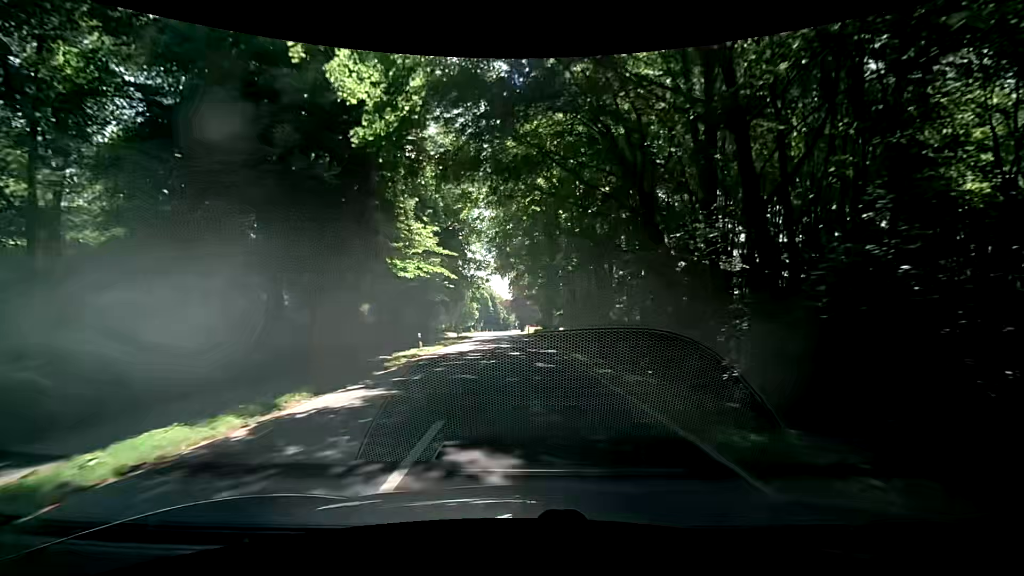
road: secondary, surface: asphalt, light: Day
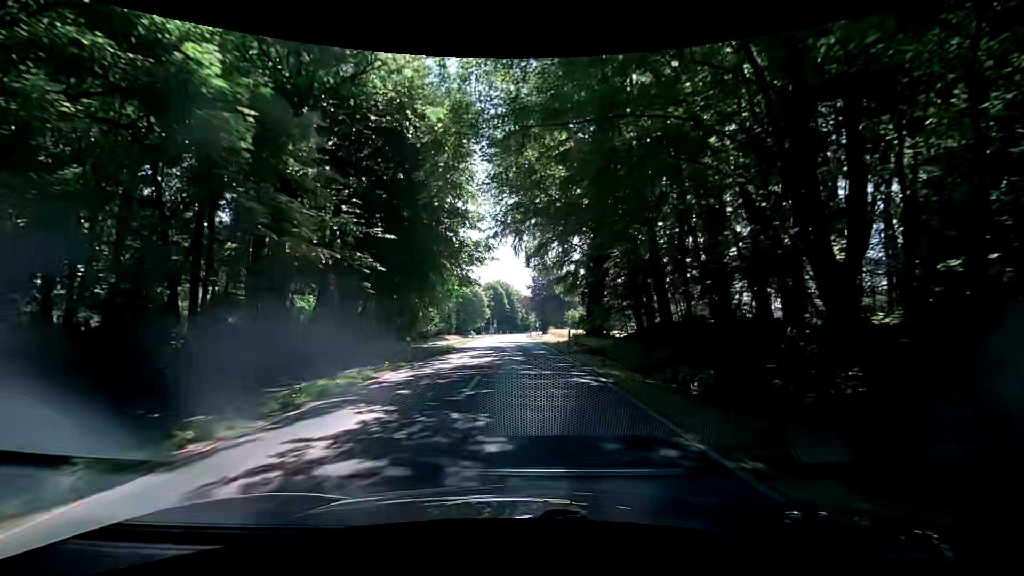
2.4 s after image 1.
(-0.9, +30.5) m; -2°
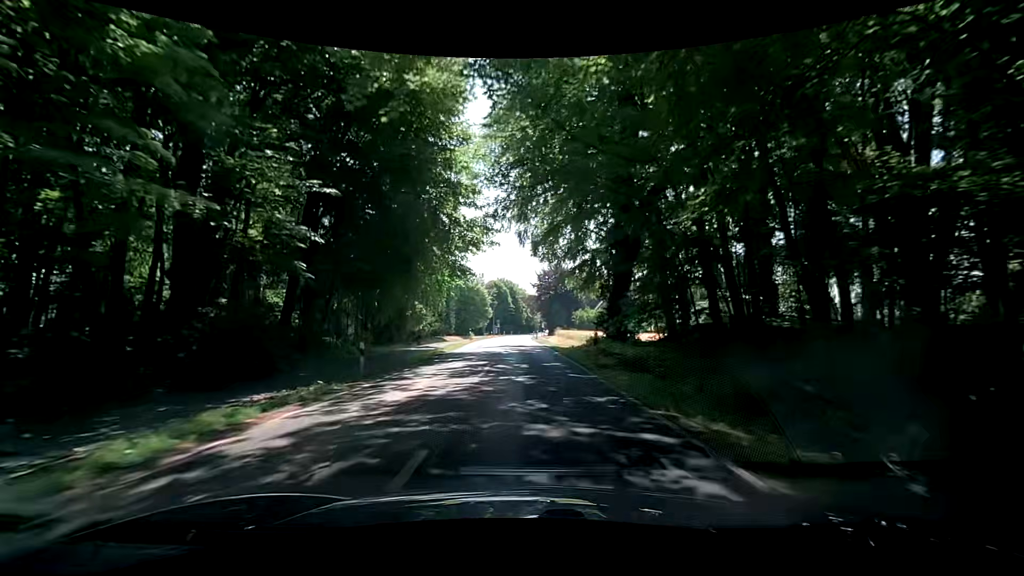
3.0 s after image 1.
(+0.1, +7.7) m; +1°
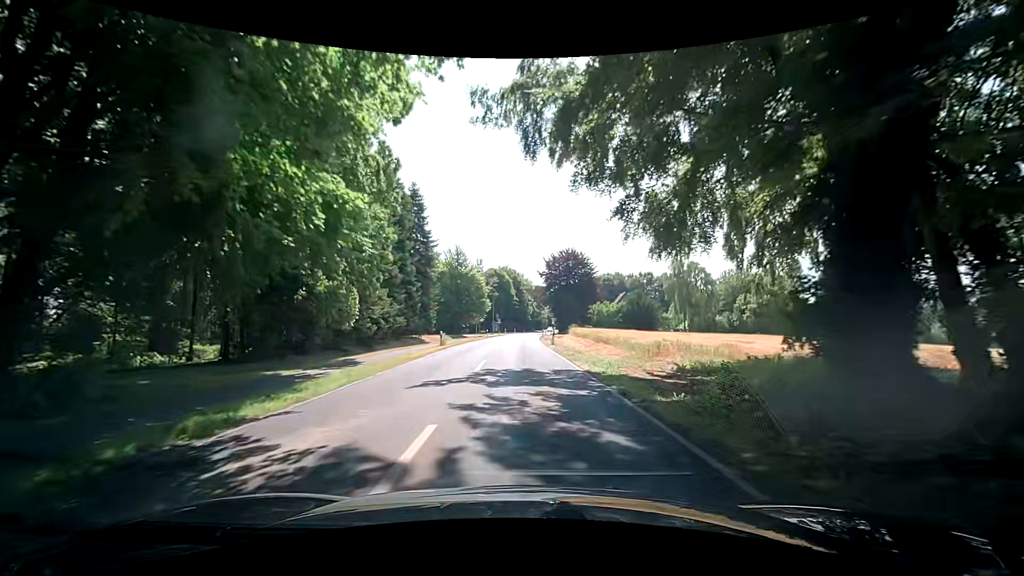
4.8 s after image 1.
(-1.0, +23.0) m; -2°
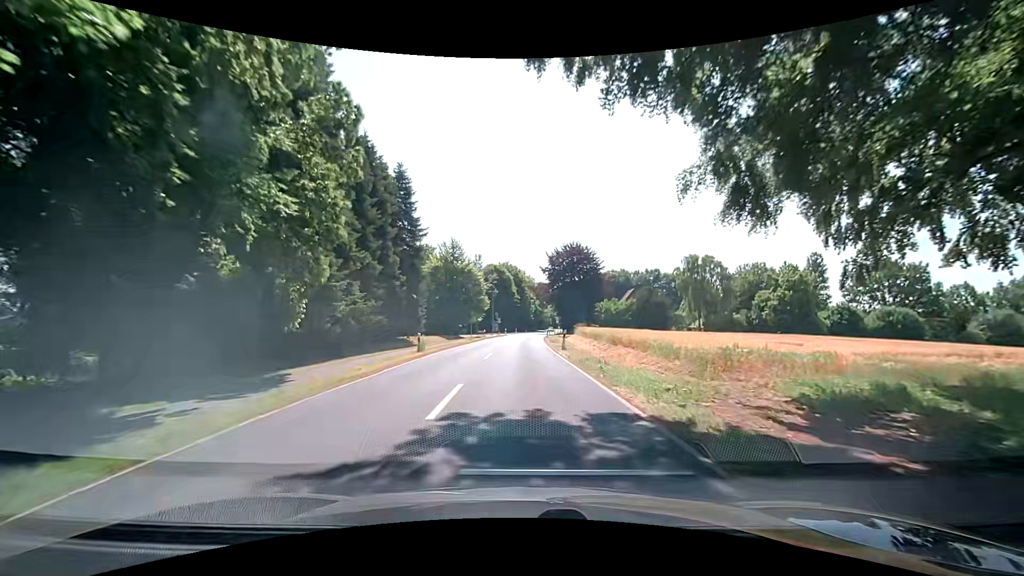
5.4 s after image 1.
(+0.1, +7.7) m; +1°
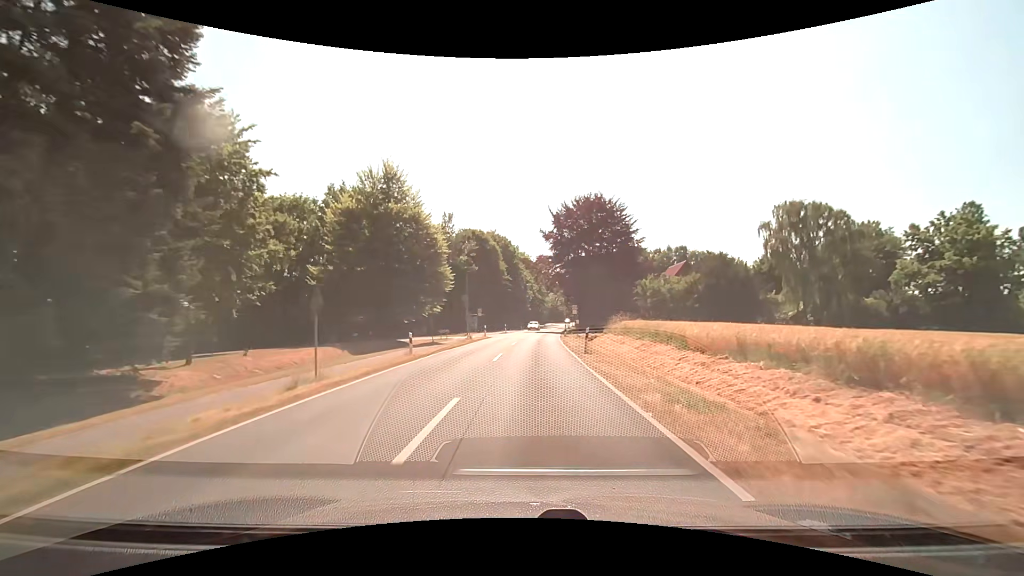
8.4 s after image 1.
(-1.0, +38.9) m; -1°
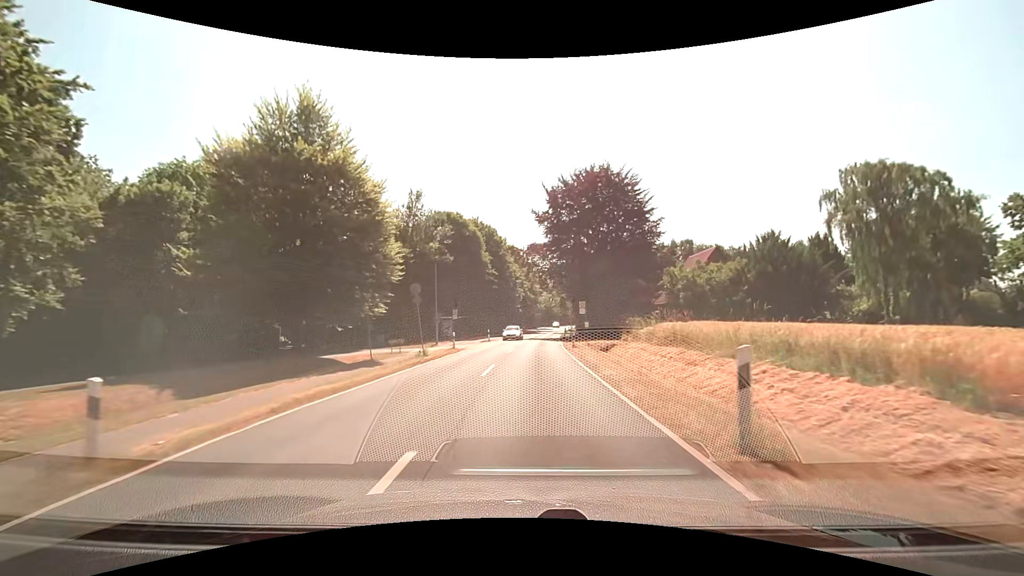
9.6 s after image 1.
(+0.1, +15.7) m; +1°
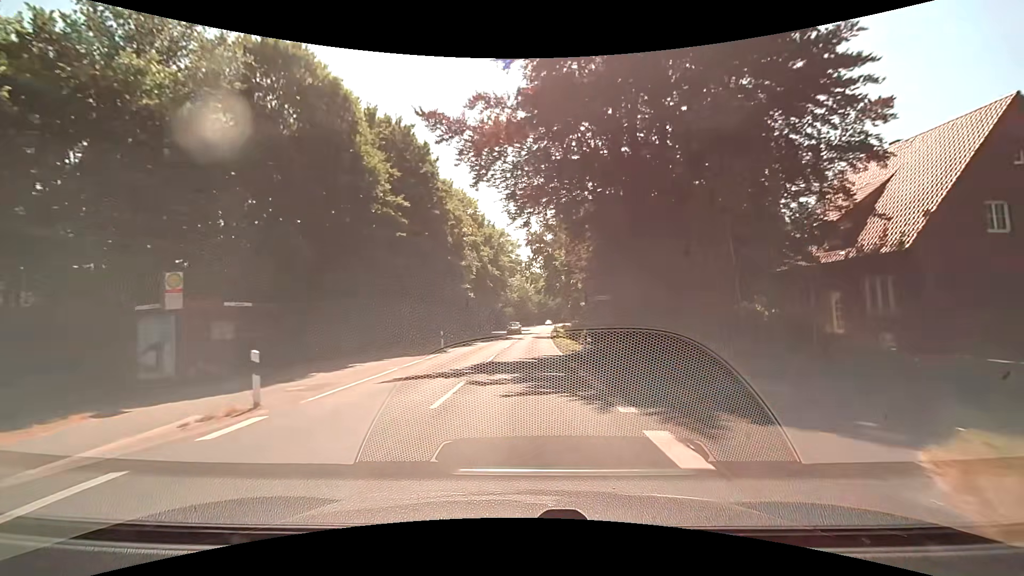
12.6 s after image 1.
(+1.1, +39.0) m; +3°
(0, +10) (0, +20) (+1, +30) (+1, +40) (+1, +50) (+2, +60) (+2, +70) (+3, +80) (+4, +90) (+4, +100) m
